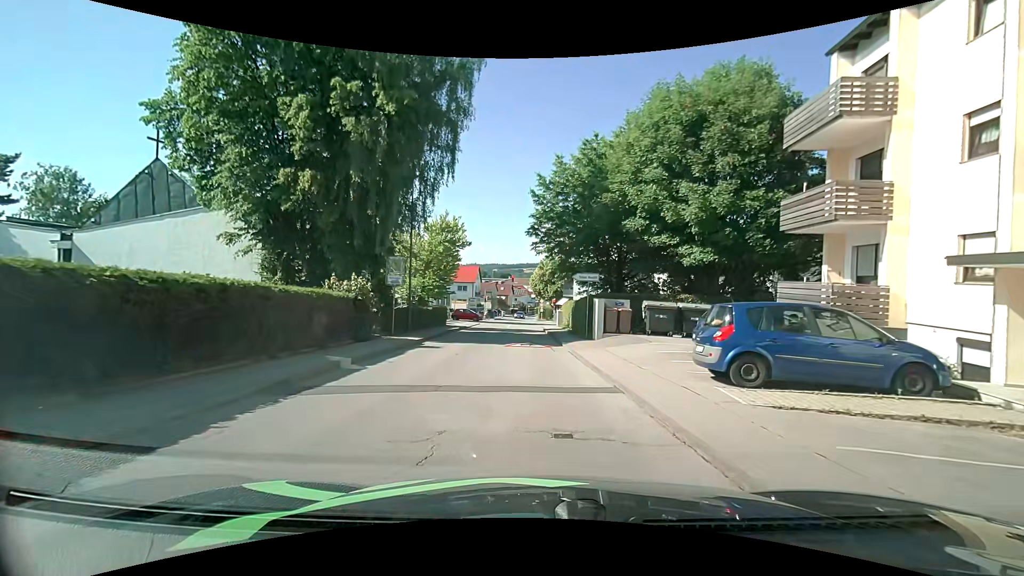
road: unclassified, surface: asphalt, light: Day
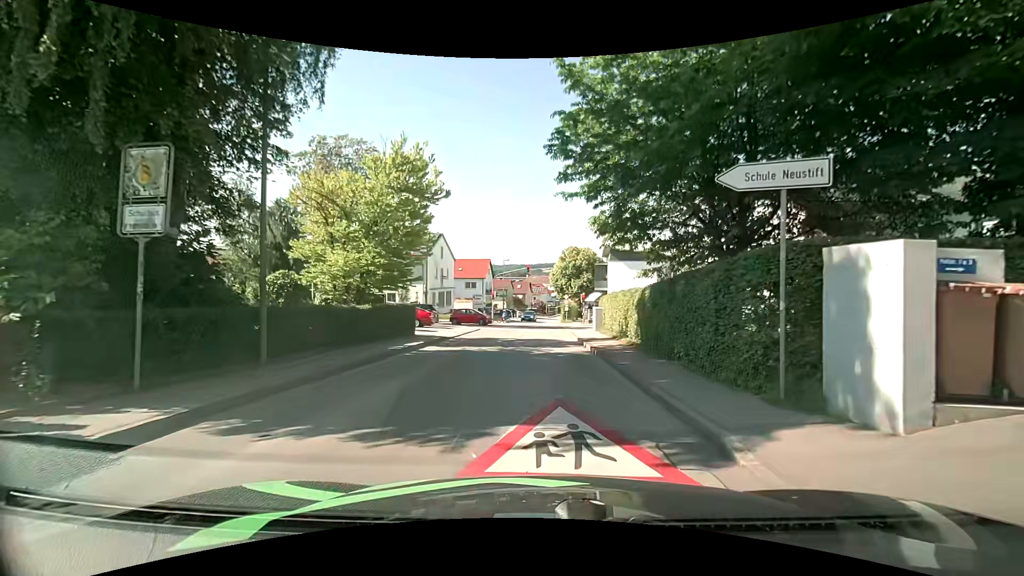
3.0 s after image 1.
(-0.4, +16.2) m; -2°
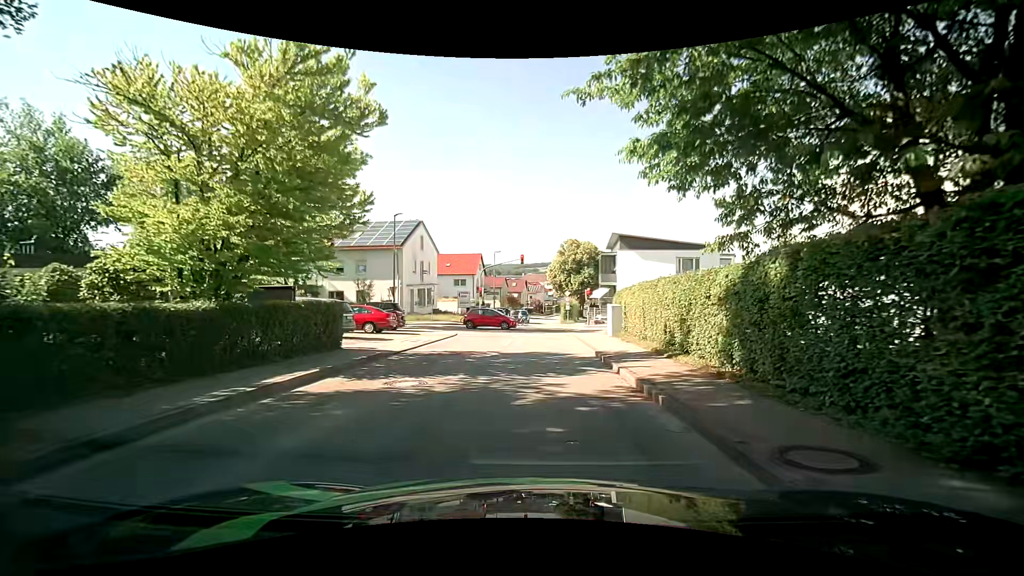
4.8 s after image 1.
(0.0, +8.6) m; +1°
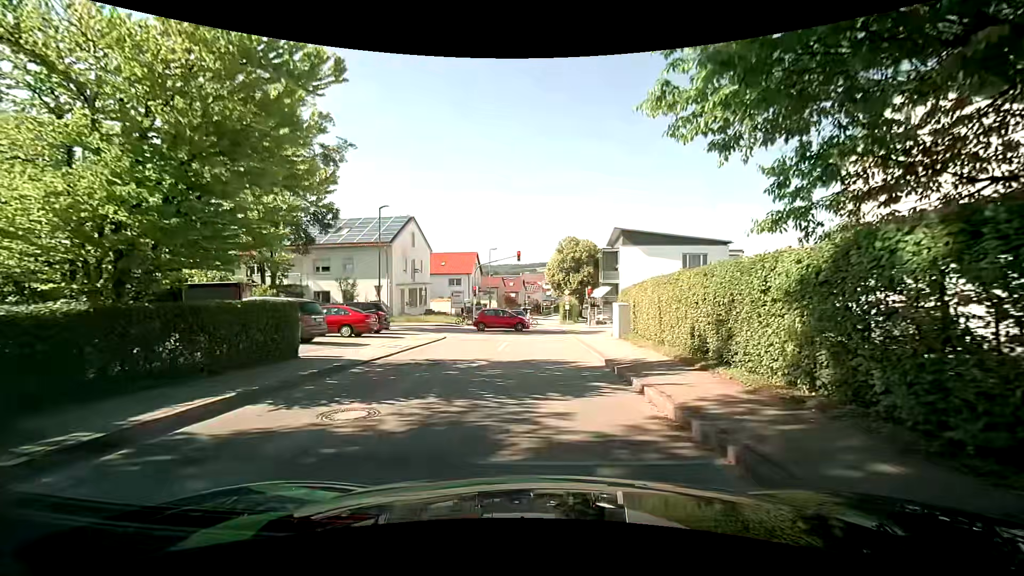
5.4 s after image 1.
(0.0, +2.7) m; -2°
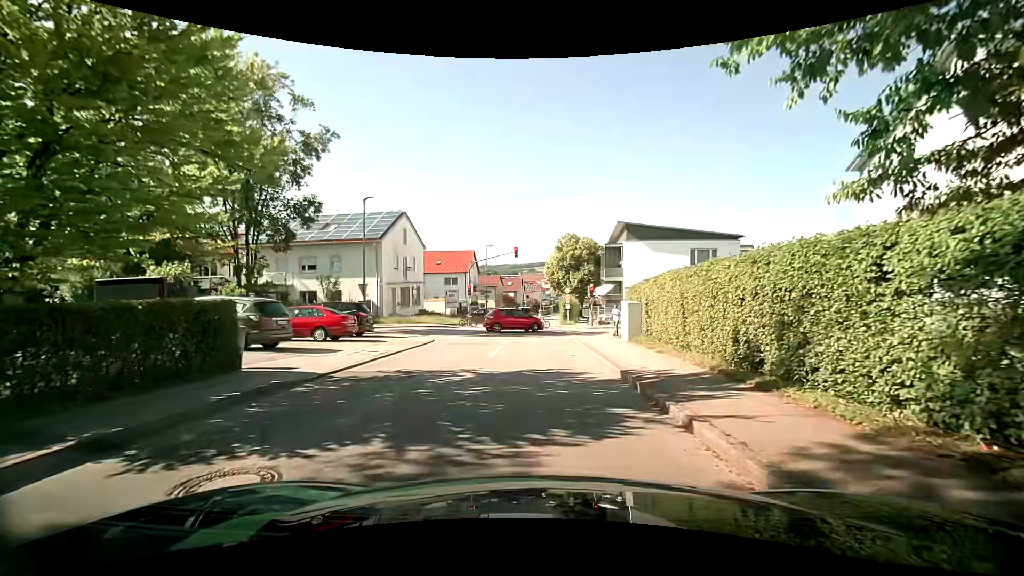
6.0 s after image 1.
(0.0, +2.5) m; +2°
